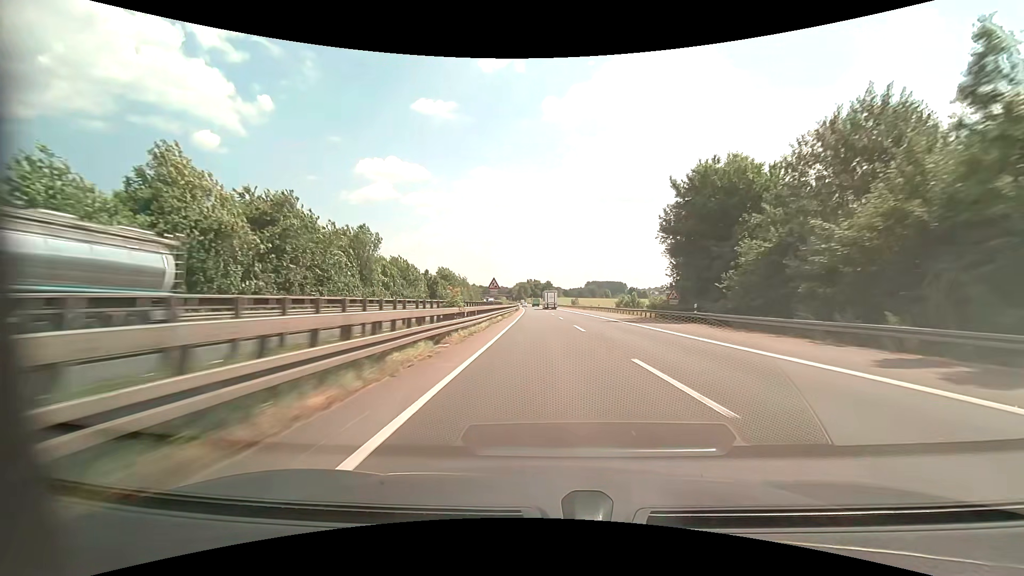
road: motorway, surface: asphalt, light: Day
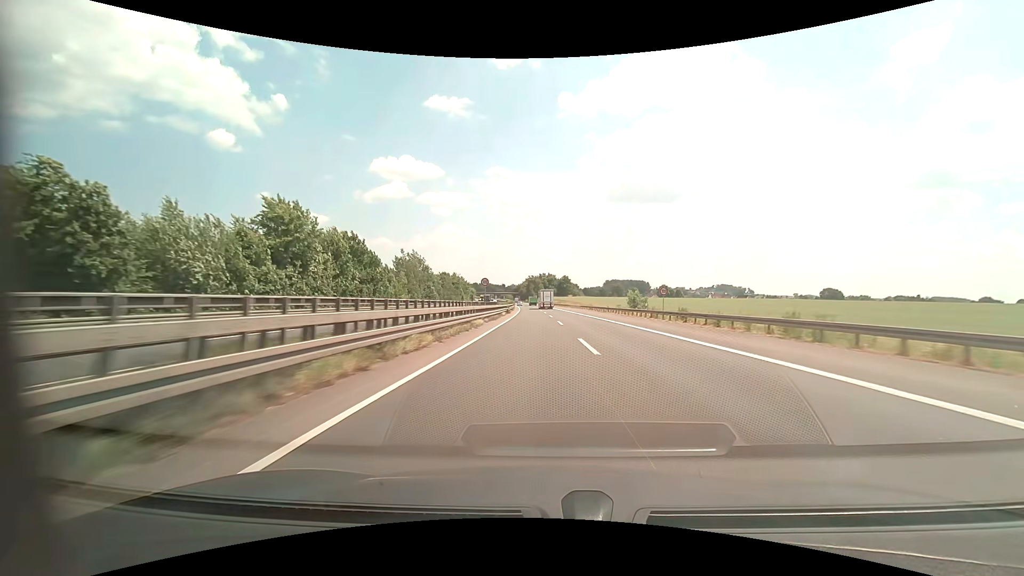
(-1.1, +82.6) m; -2°
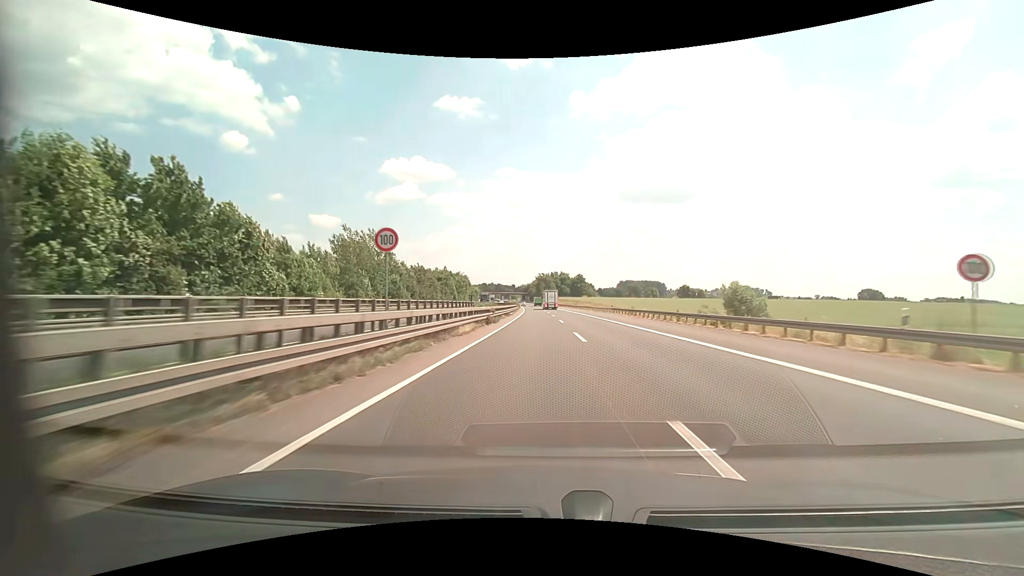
(-0.3, +30.9) m; -1°
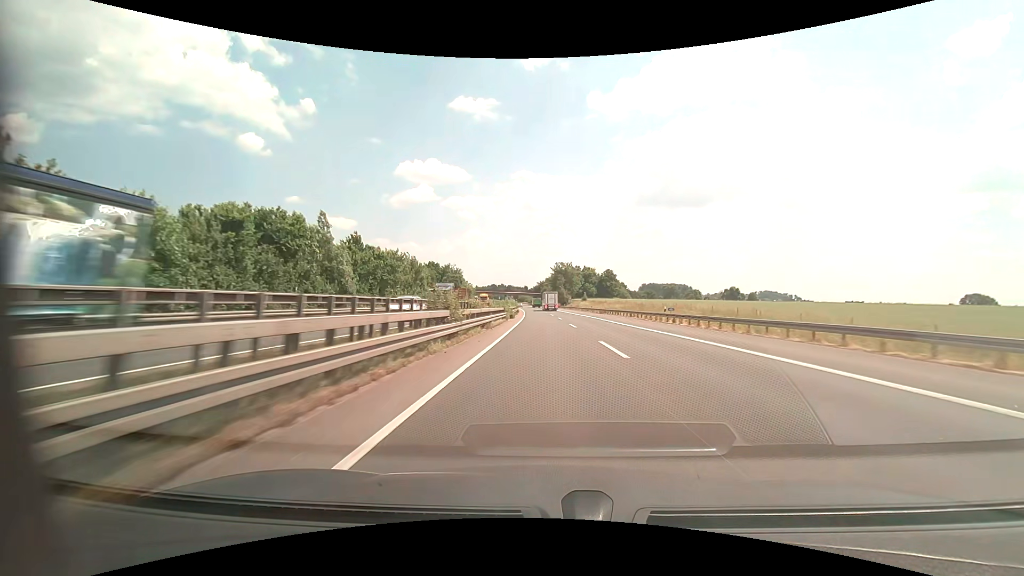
(-1.5, +77.1) m; -2°
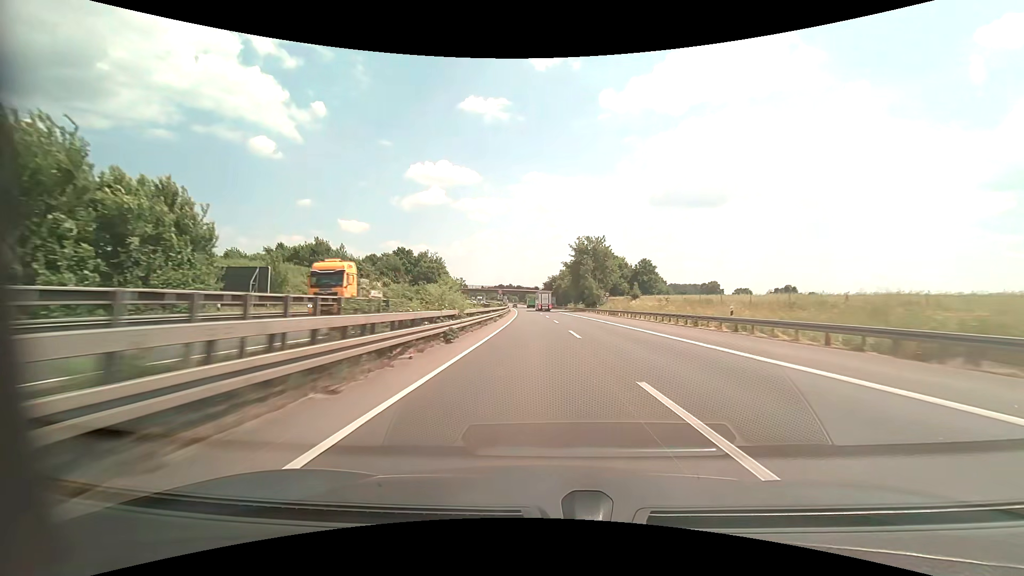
(-0.5, +64.1) m; -1°
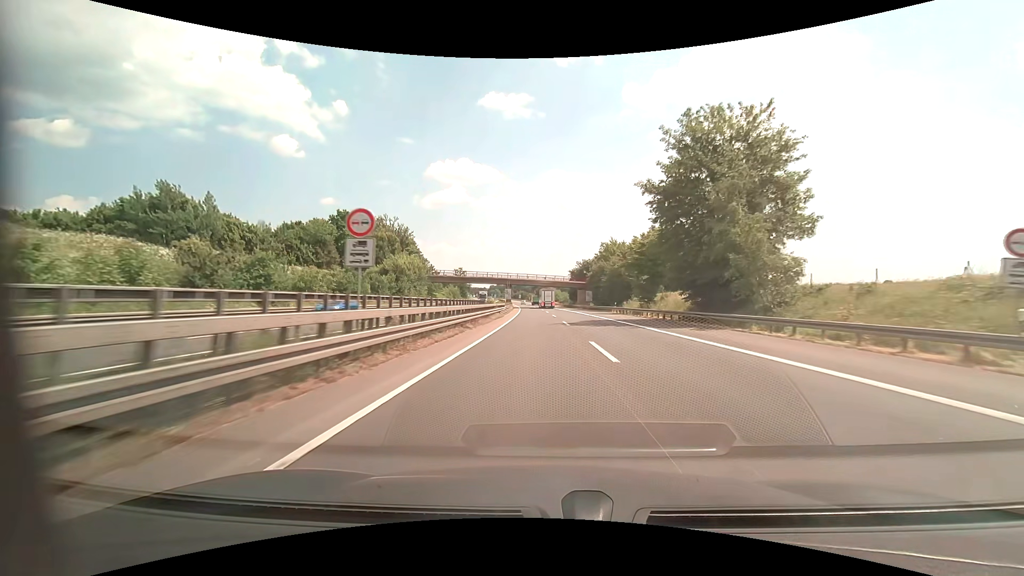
(-1.5, +63.3) m; -2°
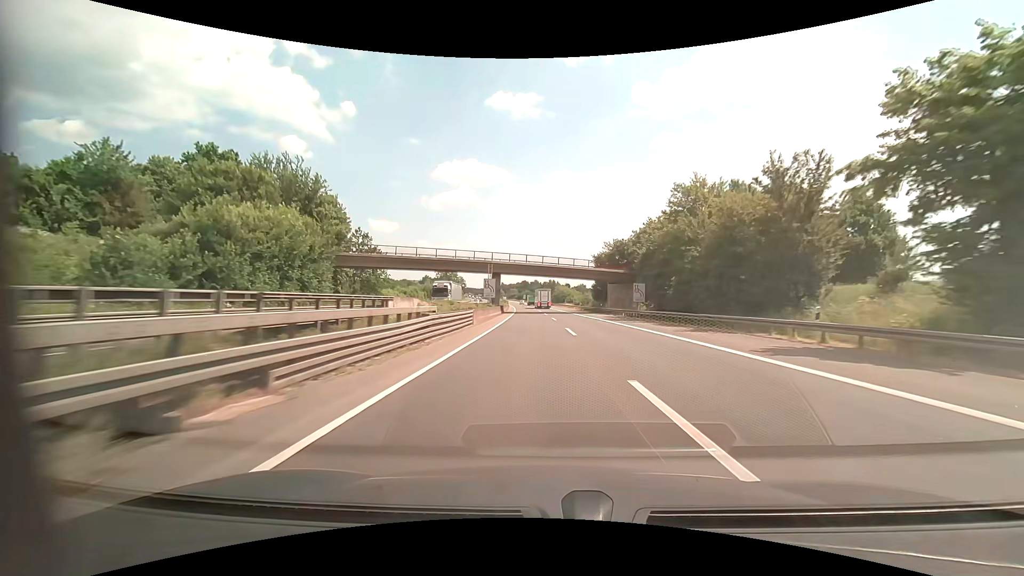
(-0.5, +44.2) m; -1°
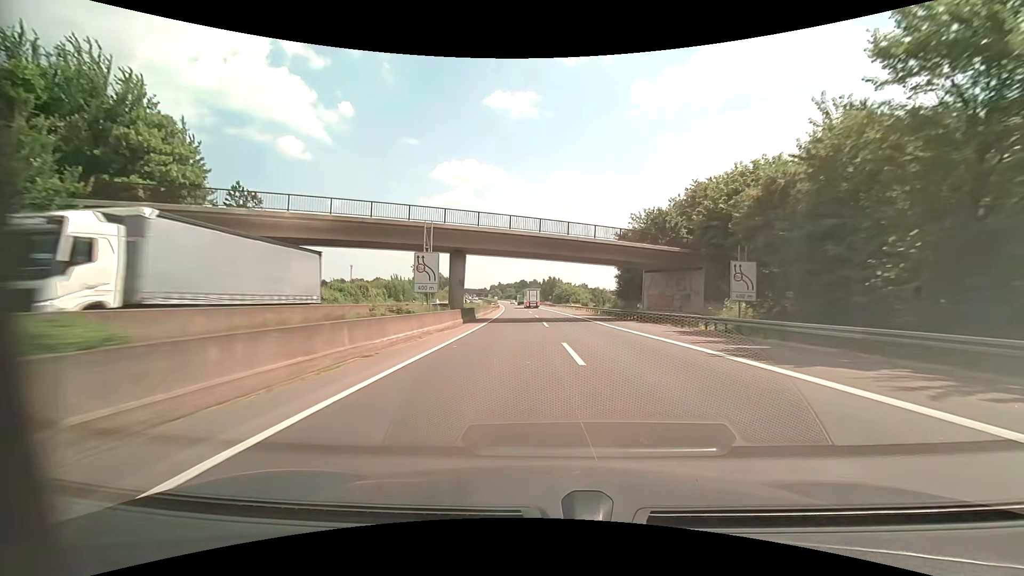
(+0.1, +27.9) m; 0°
(0, +10) (0, +20) (0, +30) (0, +40) (0, +50) (0, +60) (0, +70) (-1, +80) (-1, +90) (-2, +100) m
